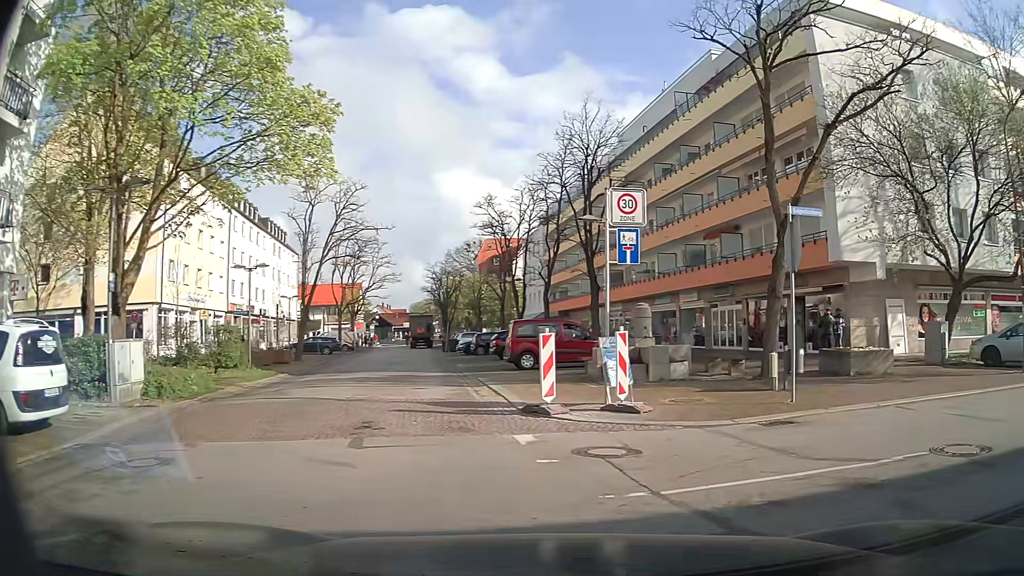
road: residential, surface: asphalt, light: Day
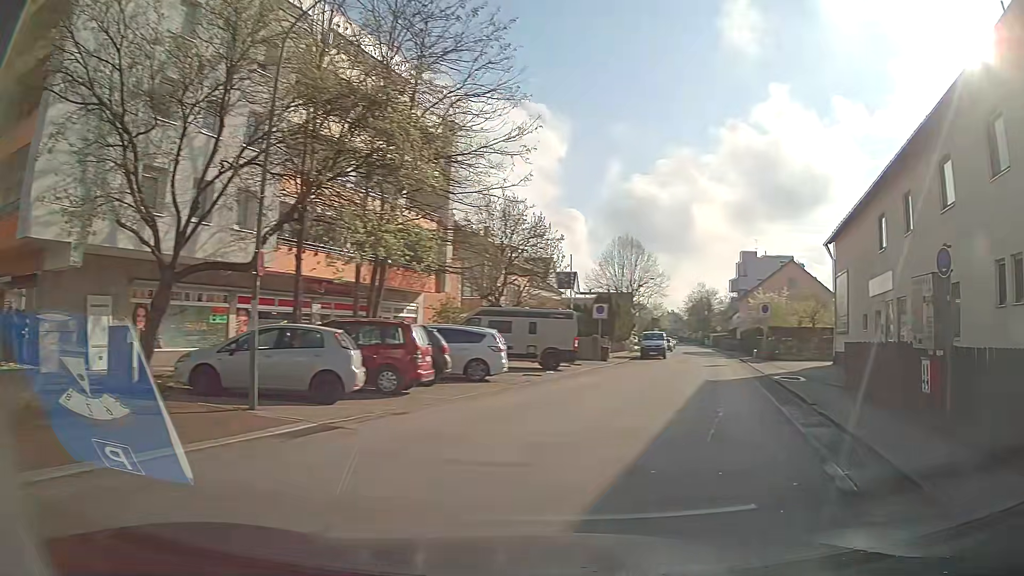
(+3.9, +6.4) m; +61°
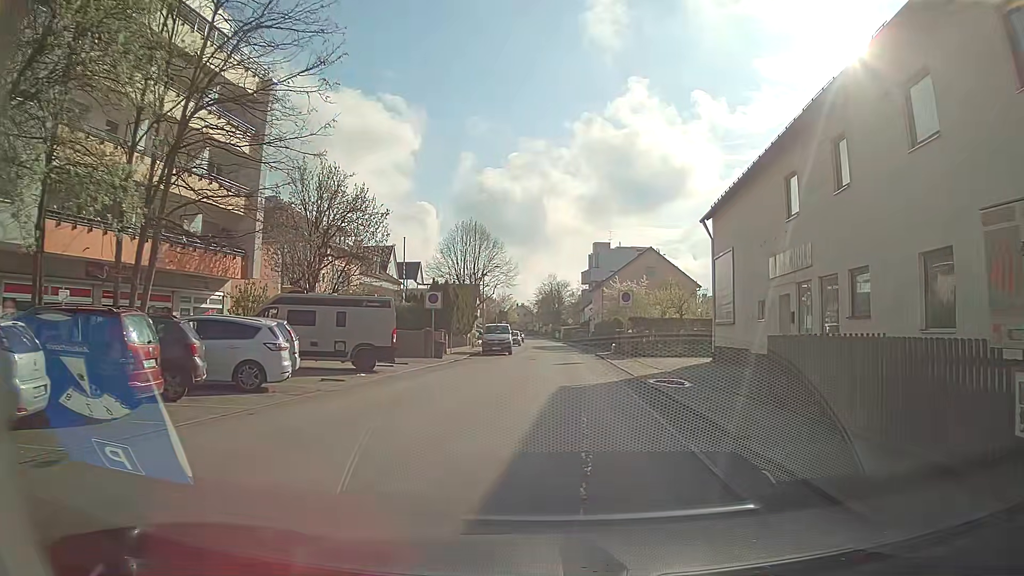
(+0.9, +5.6) m; +13°
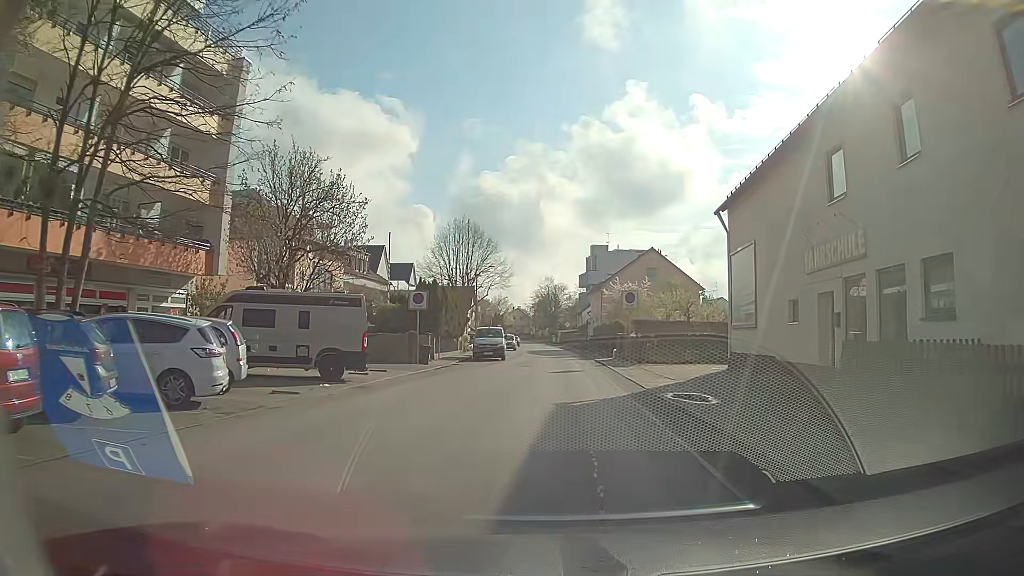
(+0.1, +3.2) m; +3°
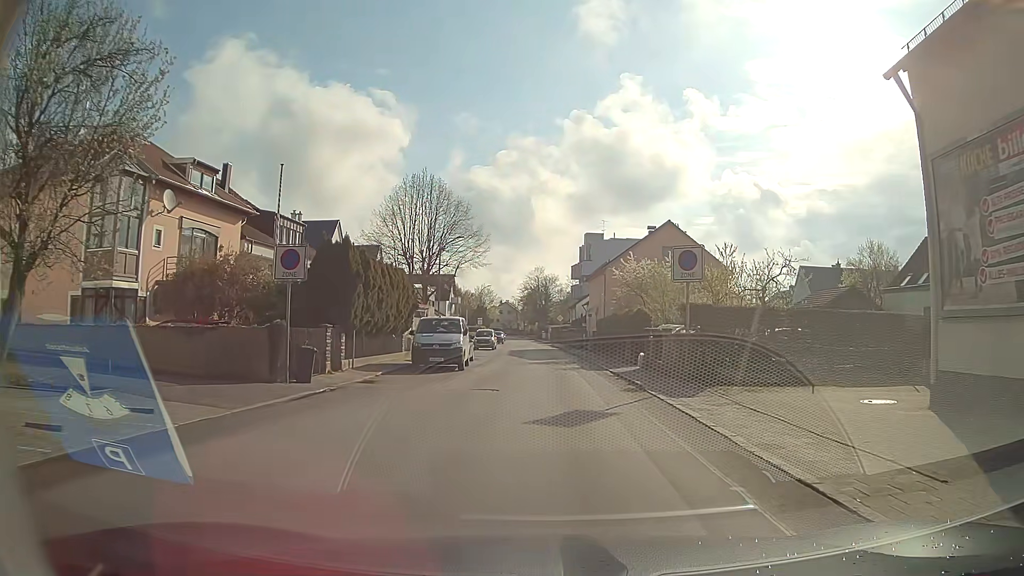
(-0.4, +15.4) m; -1°
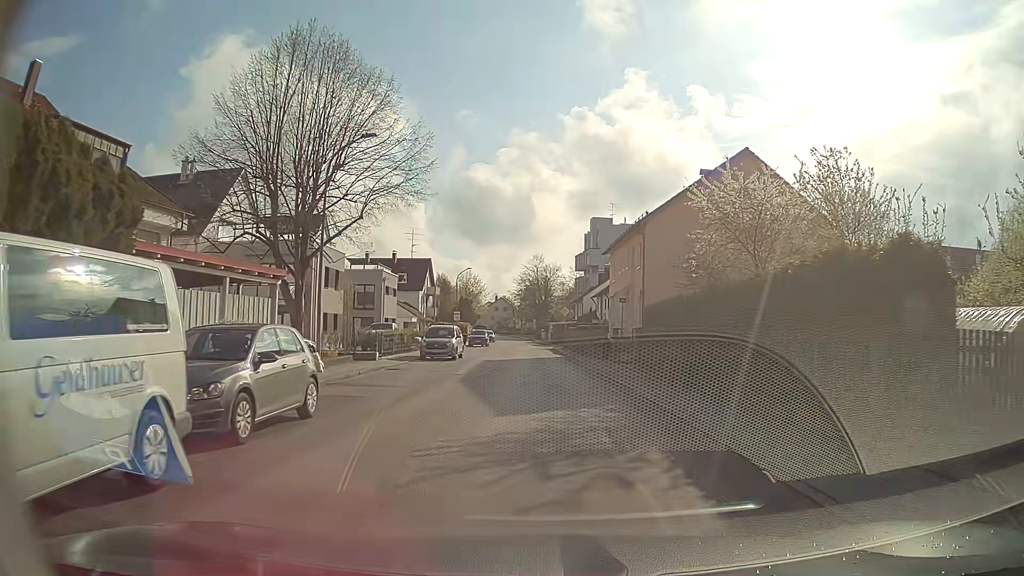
(+0.1, +22.9) m; 0°
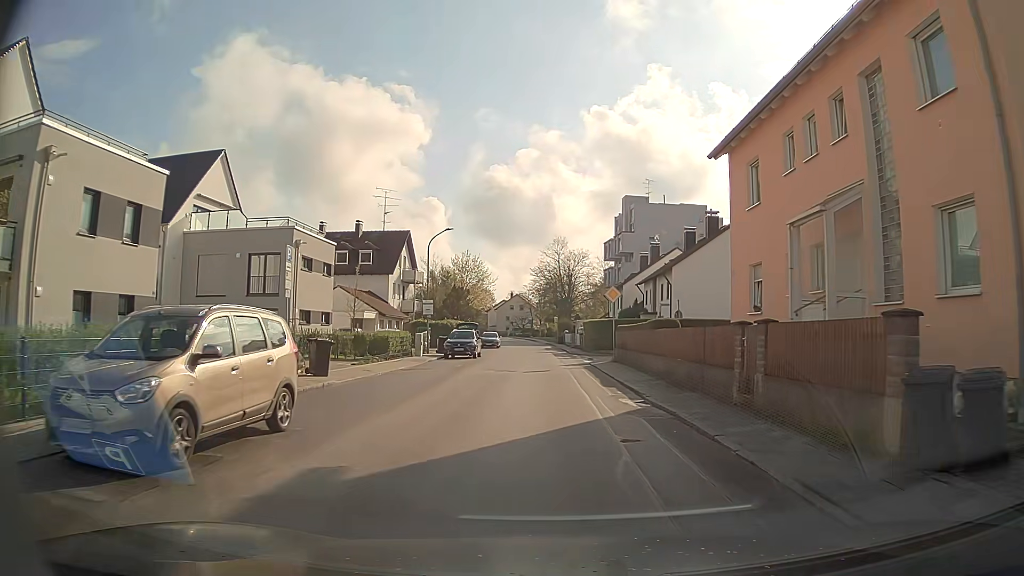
(-0.7, +26.5) m; -2°
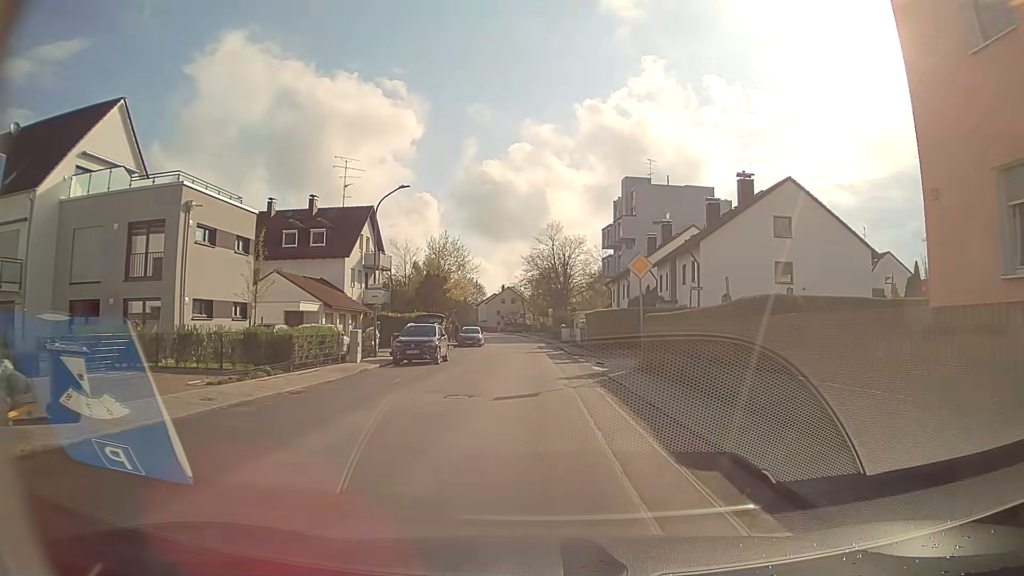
(0.0, +11.2) m; 0°
